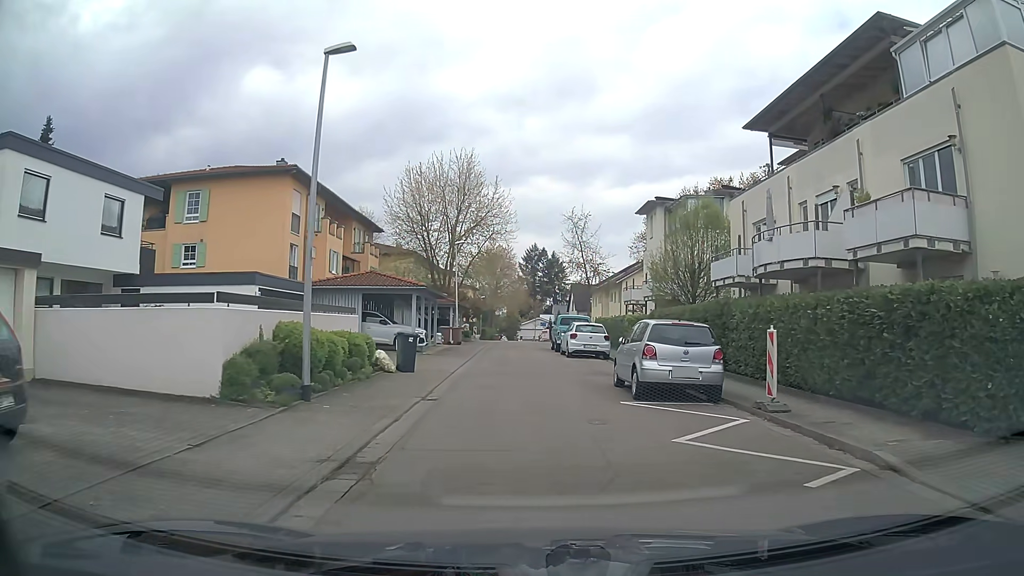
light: Day
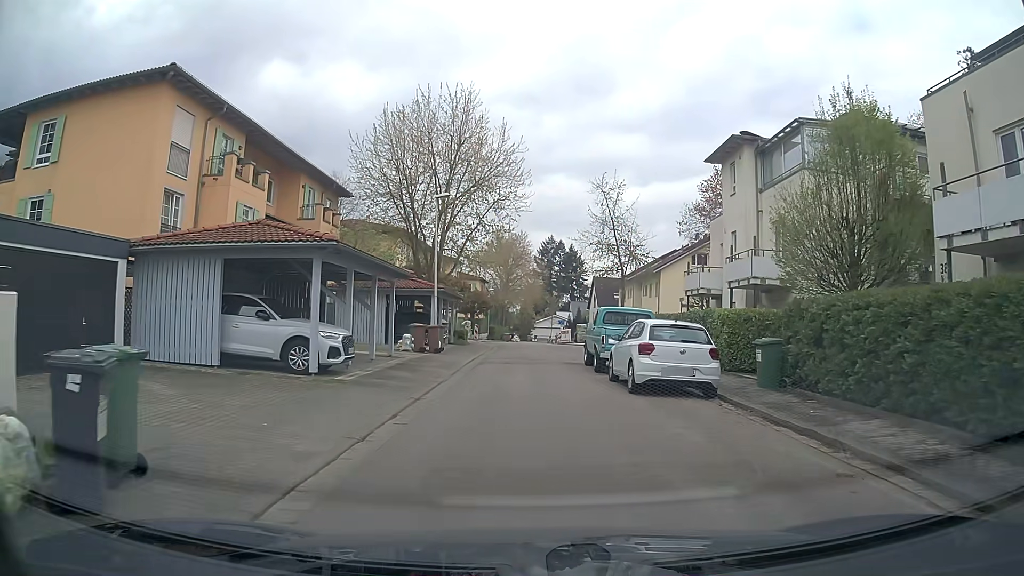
(+0.1, +14.3) m; -1°
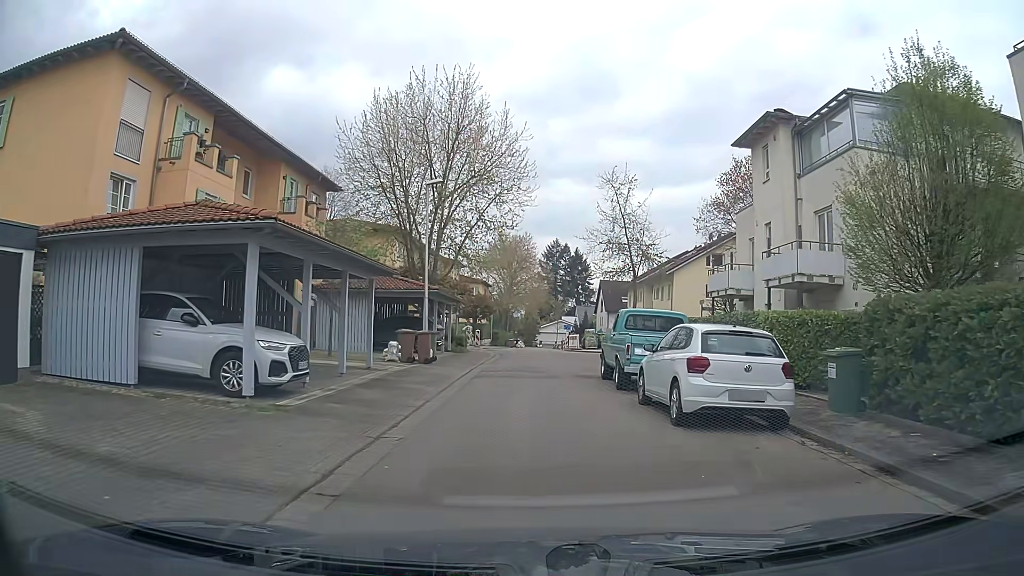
(0.0, +3.6) m; 0°
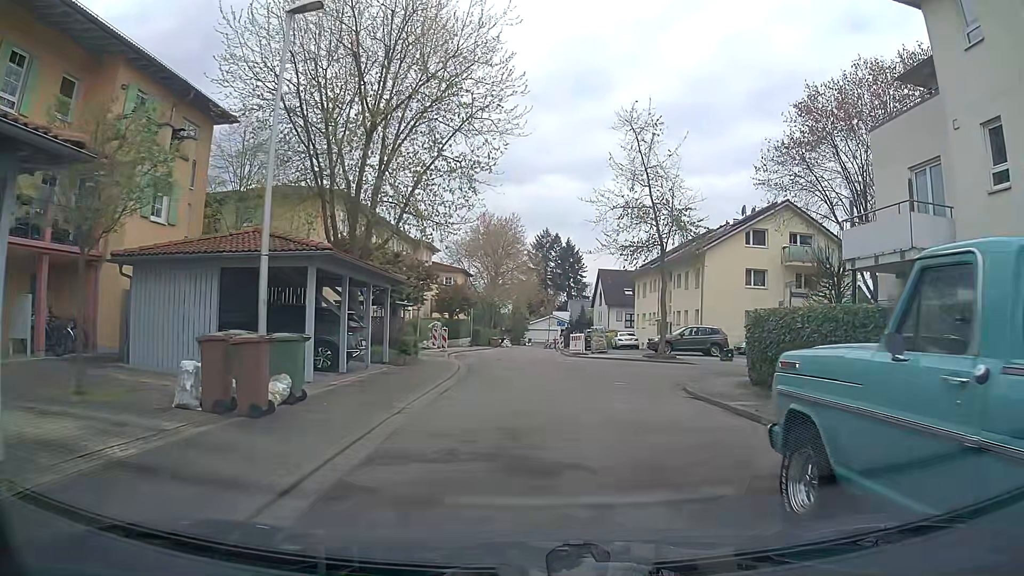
(0.0, +13.3) m; +1°
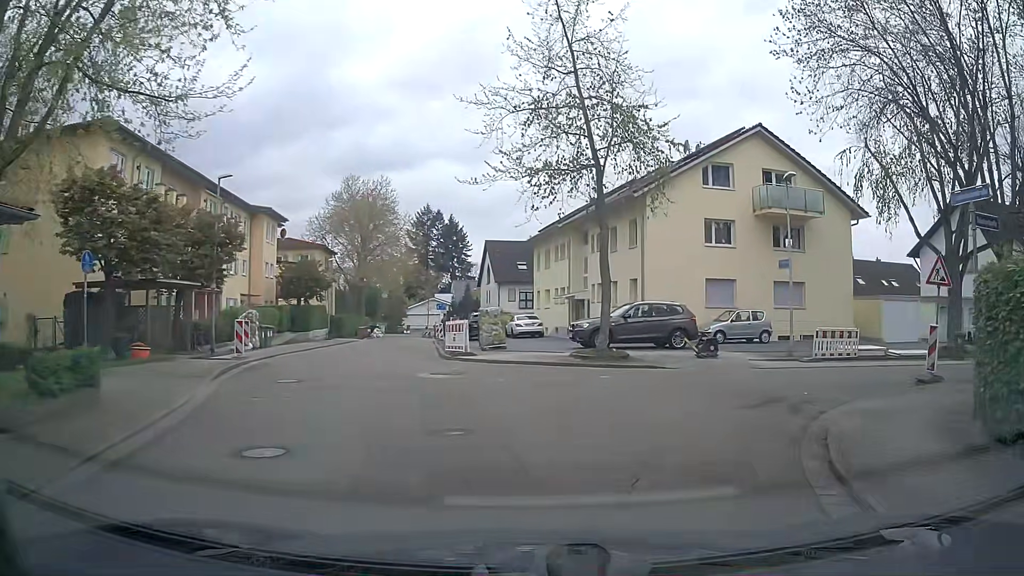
(+0.7, +14.1) m; +8°
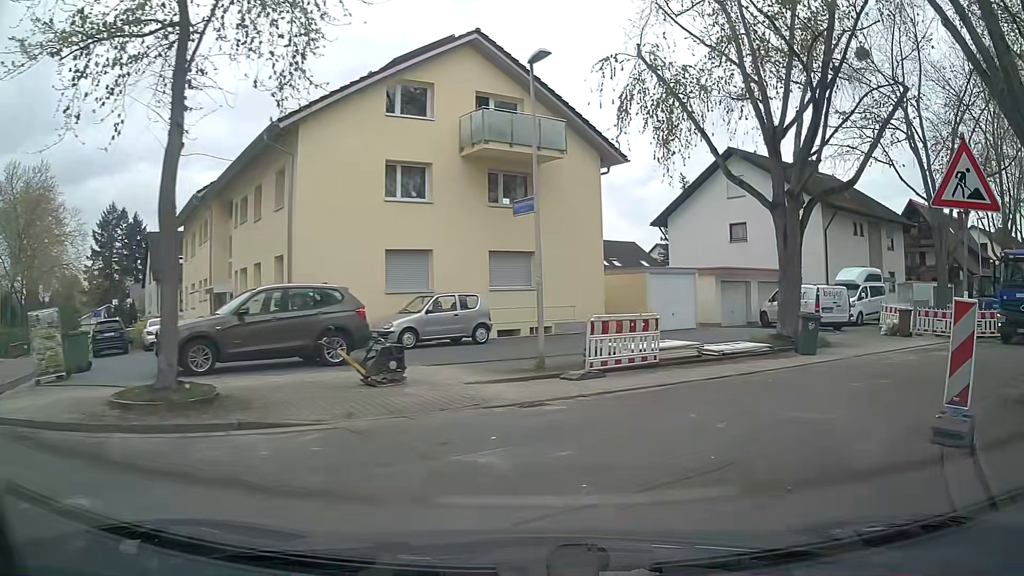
(+2.3, +9.9) m; +29°
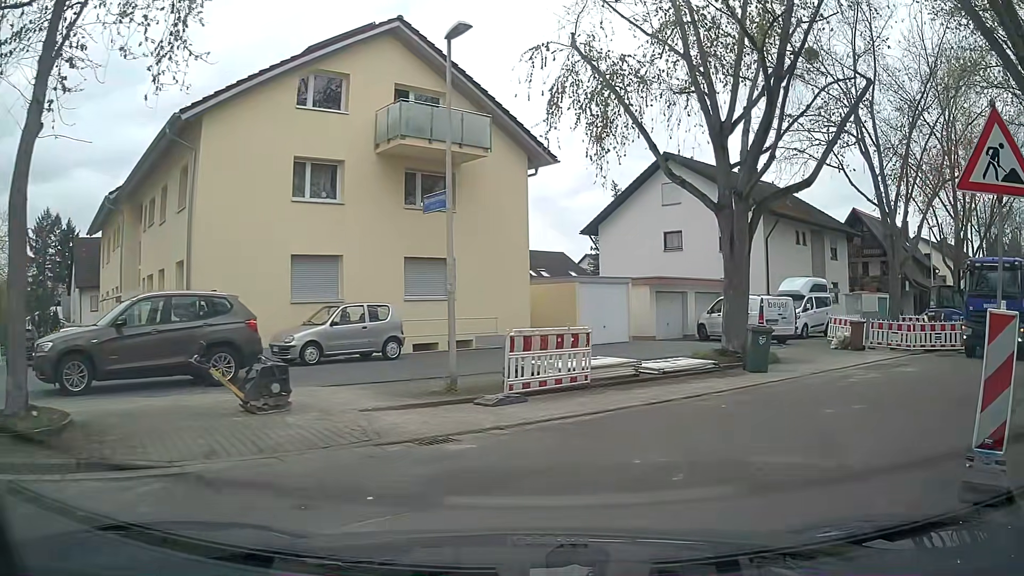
(0.0, +1.7) m; +4°
